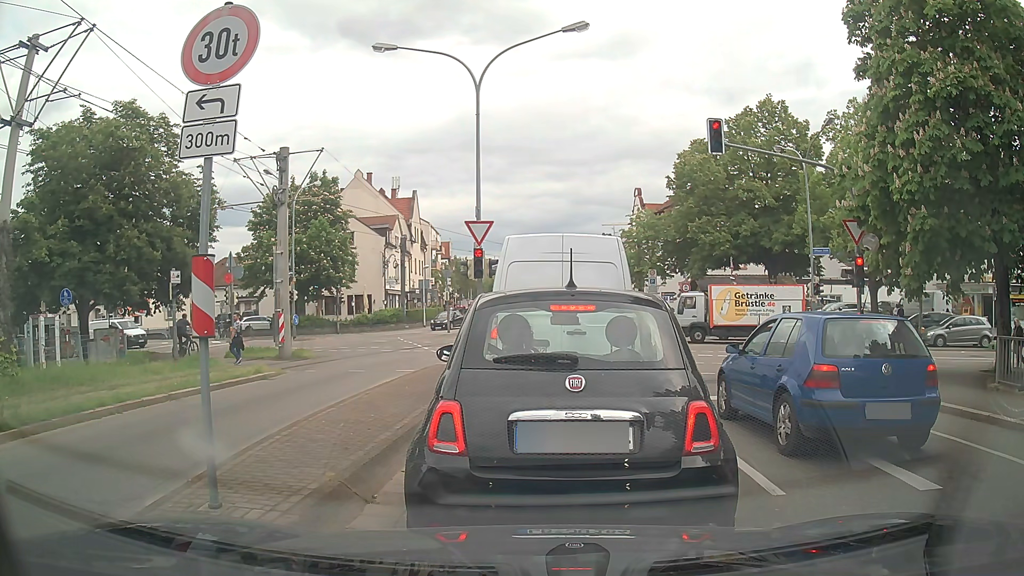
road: tertiary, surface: asphalt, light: Day
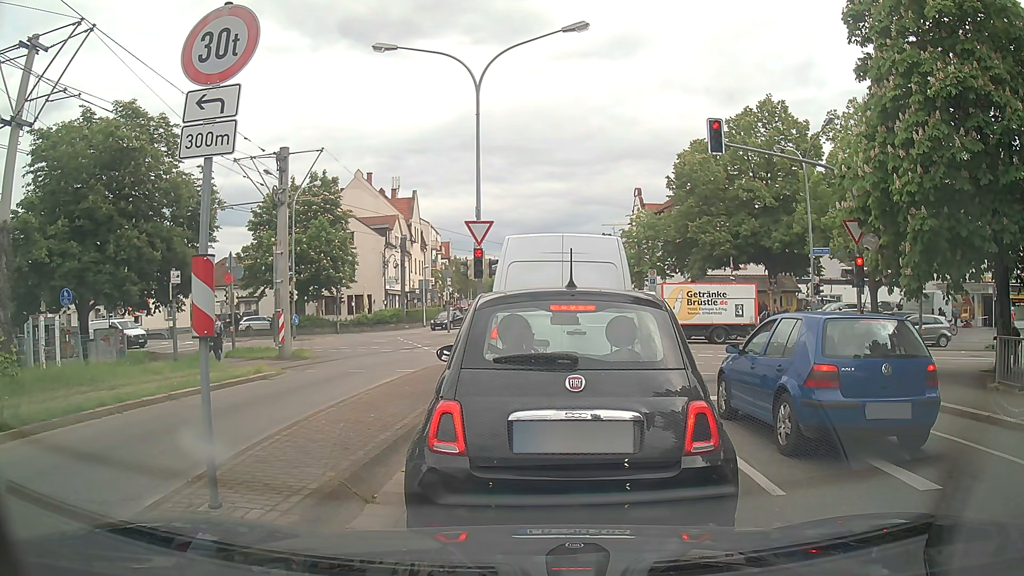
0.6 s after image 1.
(0.0, 0.0) m; 0°
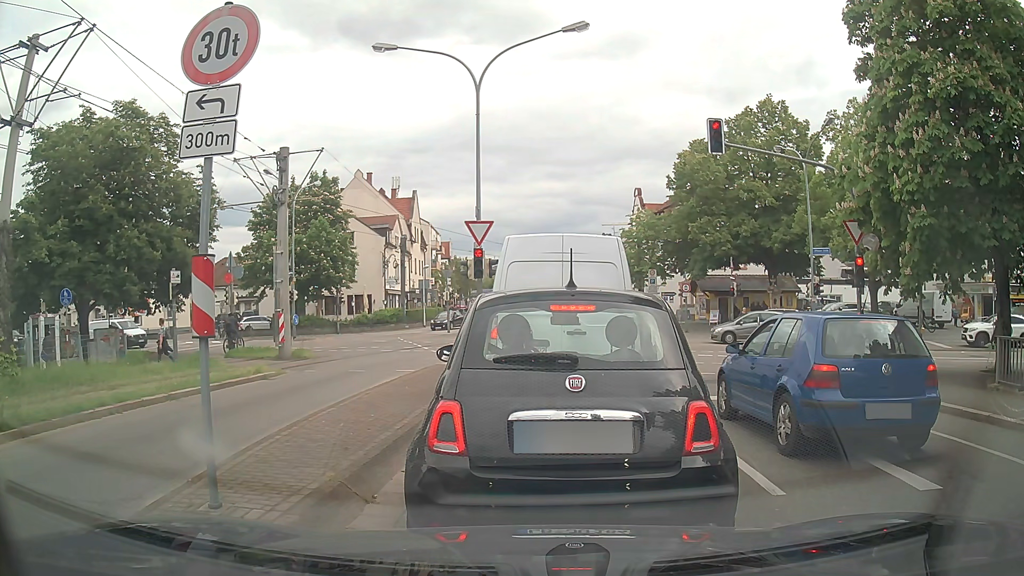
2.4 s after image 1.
(0.0, 0.0) m; 0°
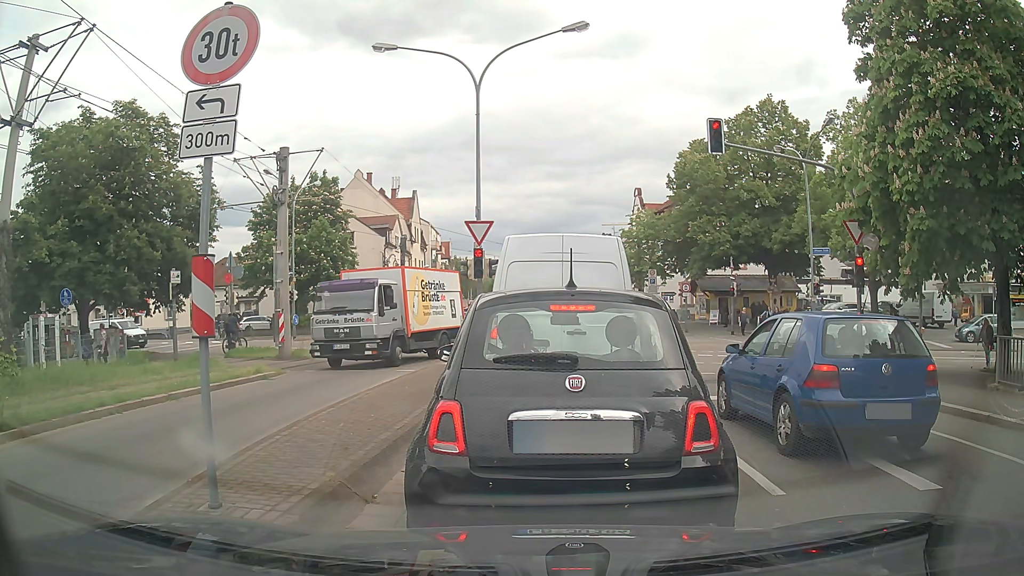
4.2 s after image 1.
(0.0, 0.0) m; 0°
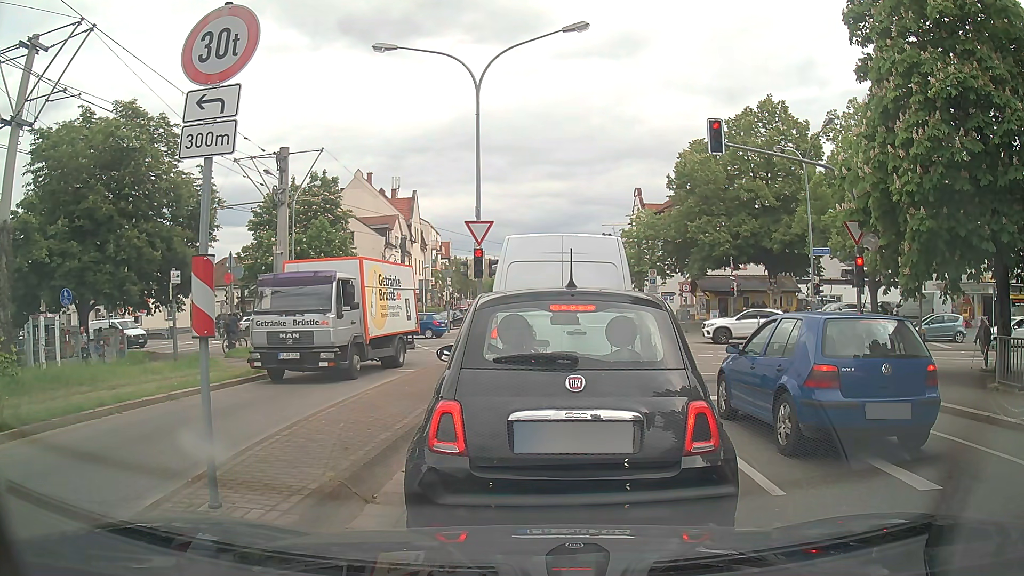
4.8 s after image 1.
(0.0, 0.0) m; 0°
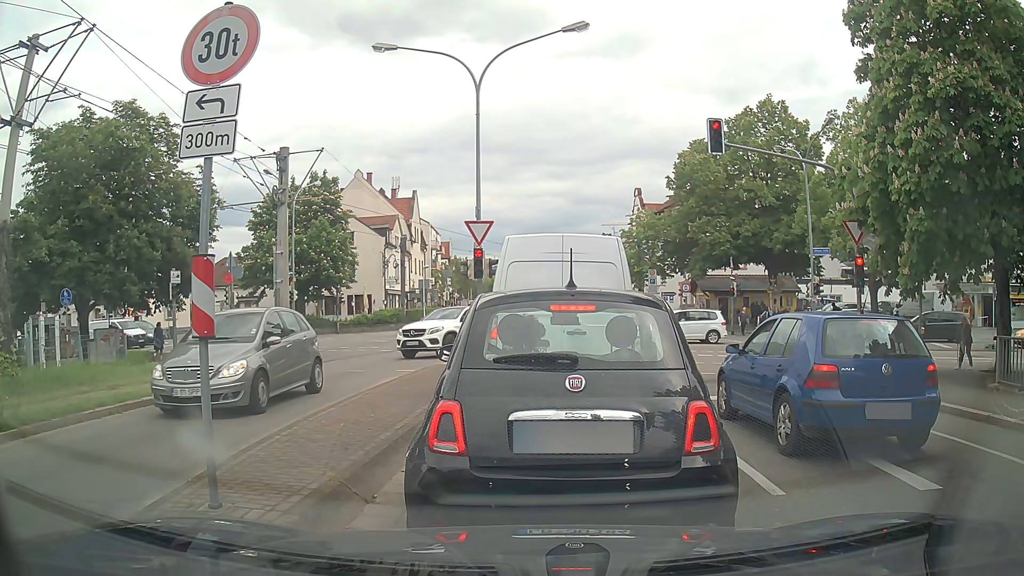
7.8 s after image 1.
(0.0, 0.0) m; 0°
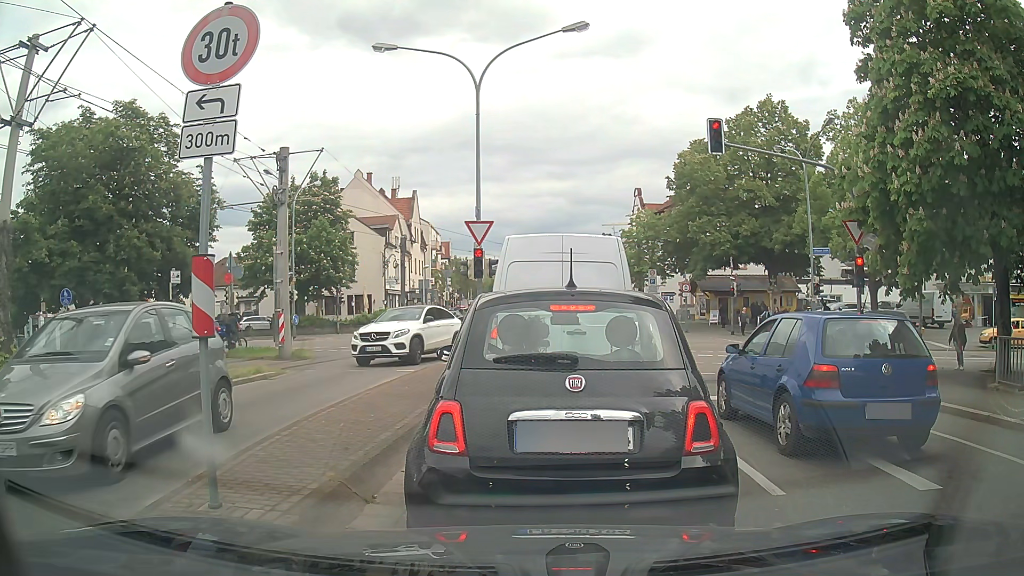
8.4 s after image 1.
(0.0, 0.0) m; 0°
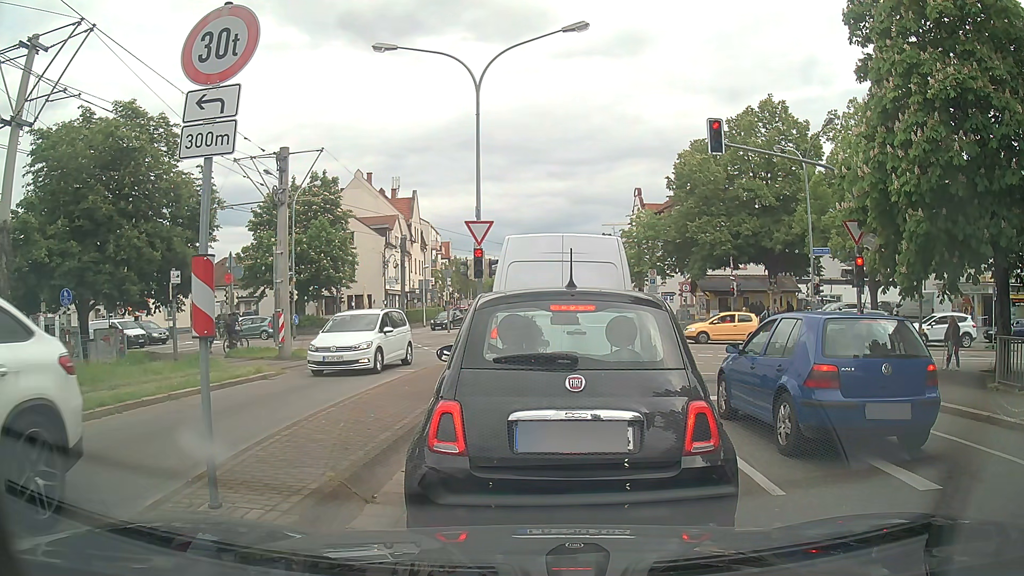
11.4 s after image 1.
(0.0, 0.0) m; 0°
